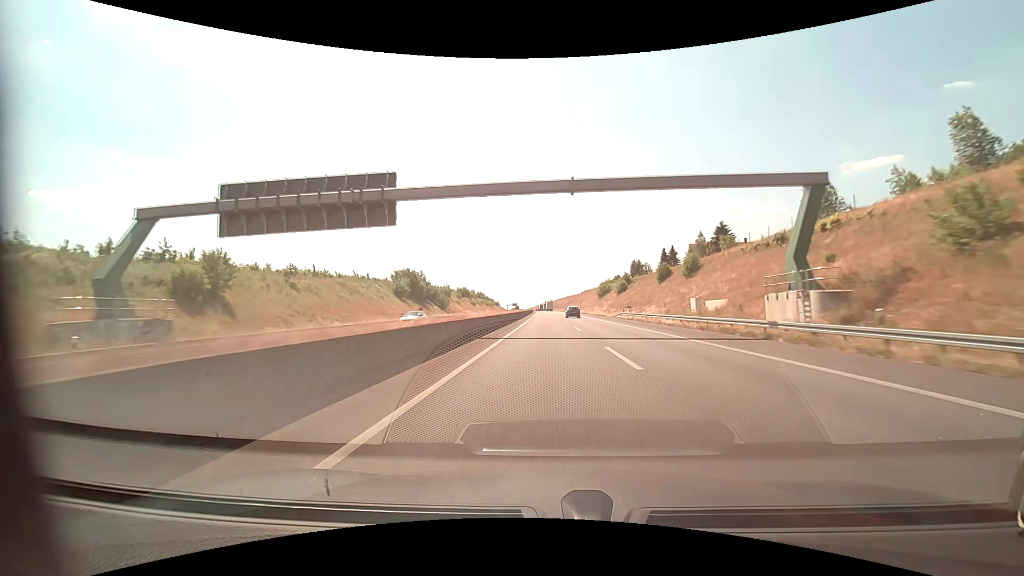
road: motorway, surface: asphalt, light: Day
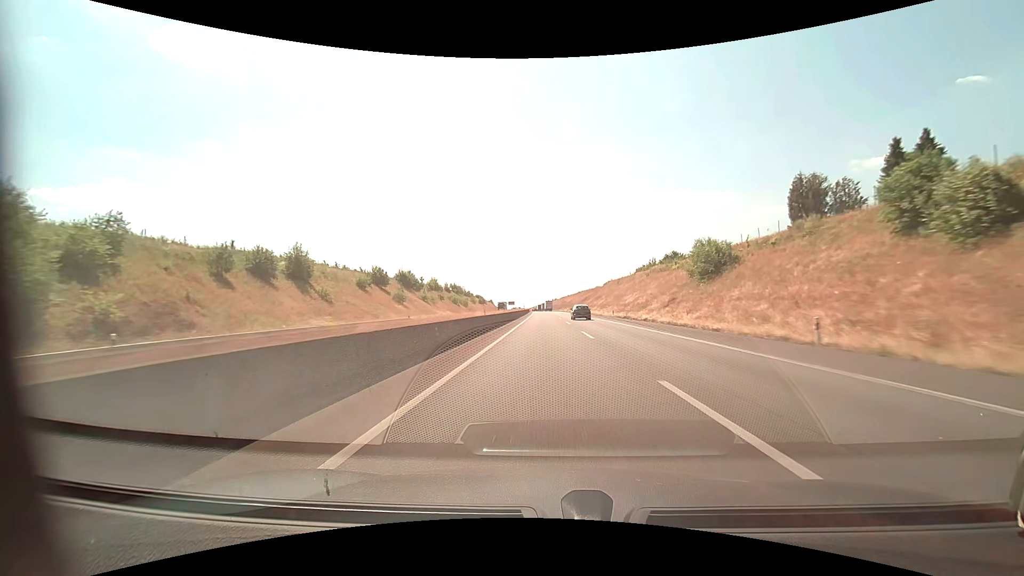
(-0.4, +99.0) m; 0°
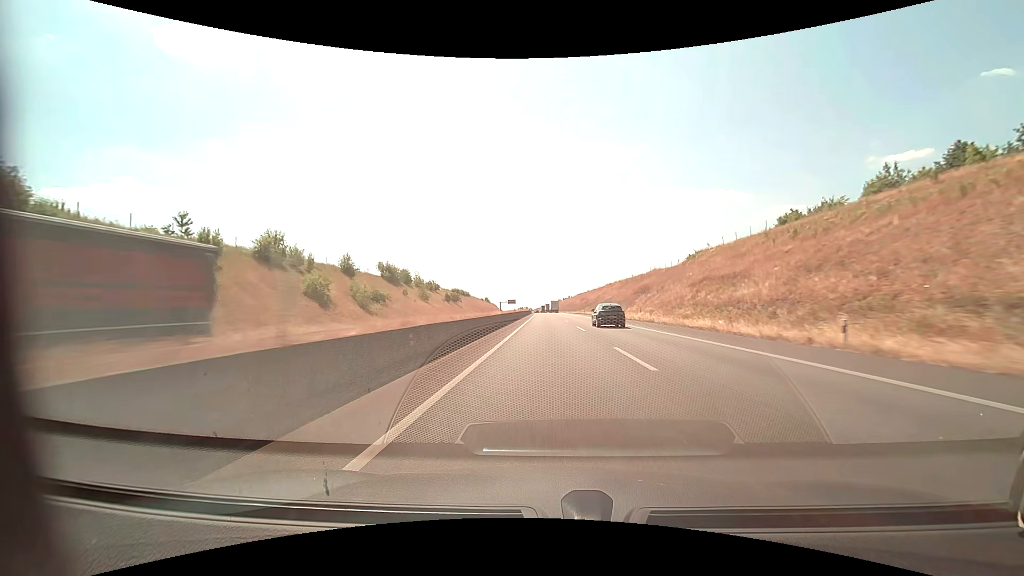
(-1.0, +101.6) m; -1°
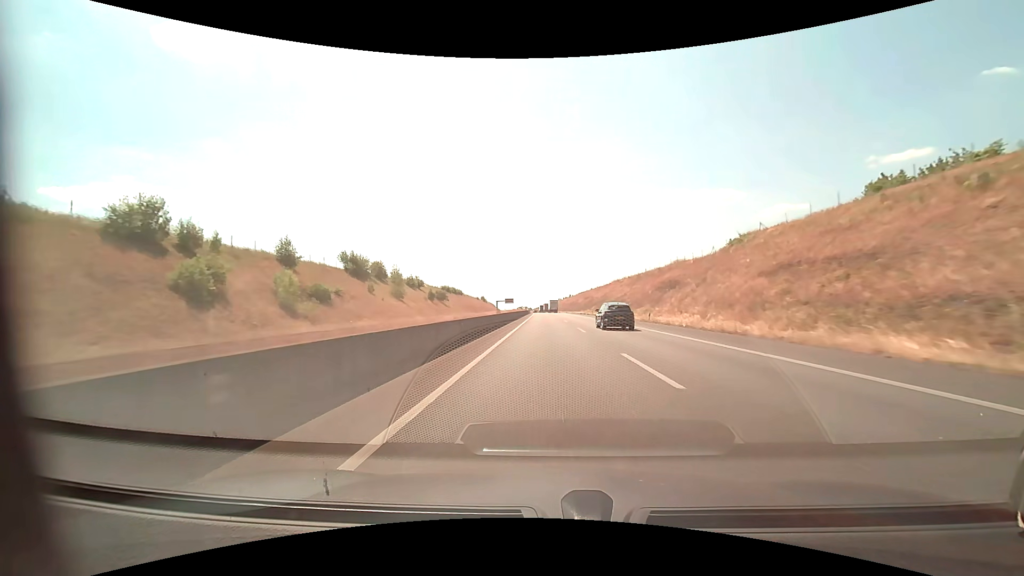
(0.0, +20.4) m; 0°
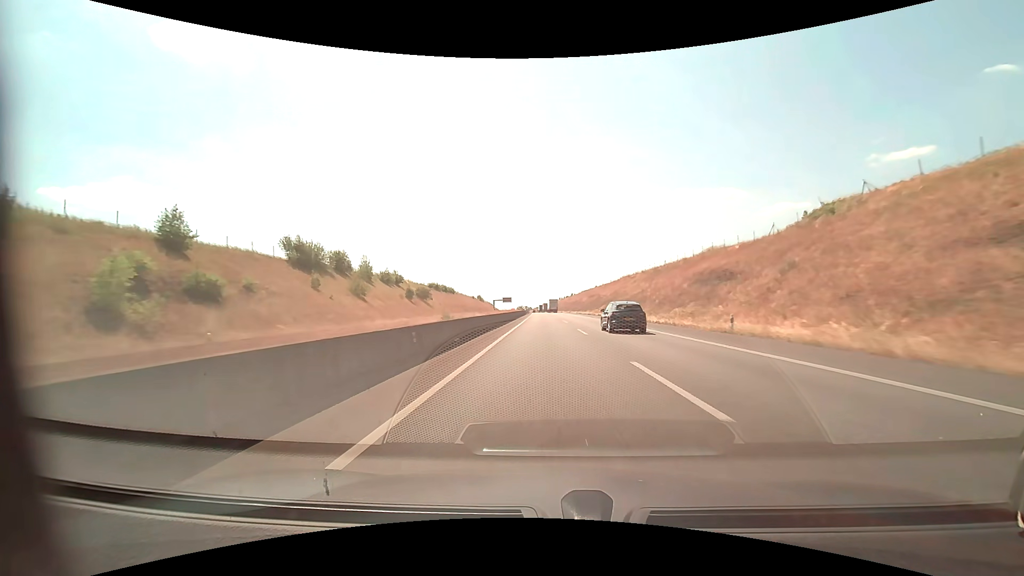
(0.0, +20.5) m; 0°
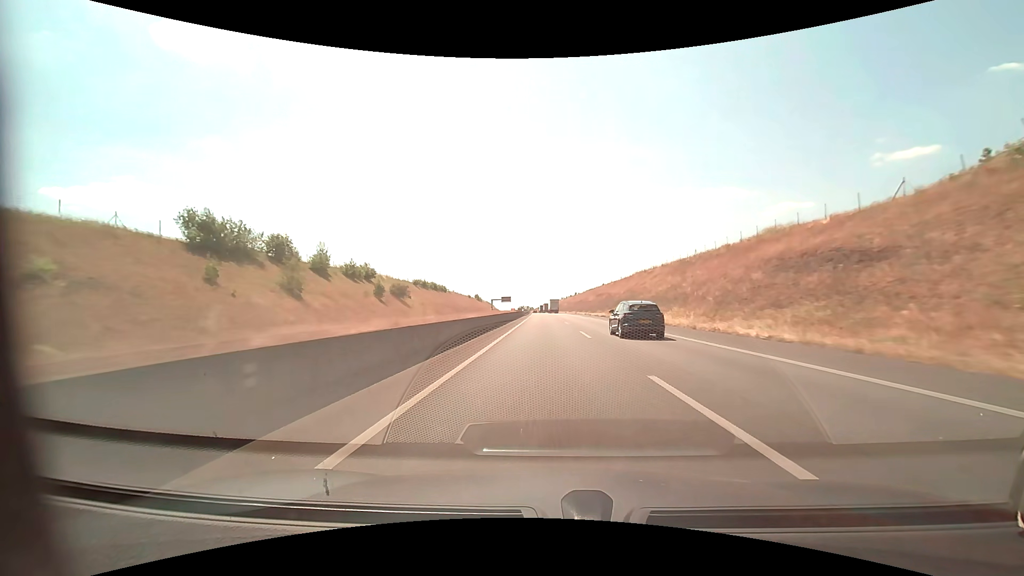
(0.0, +20.5) m; 0°
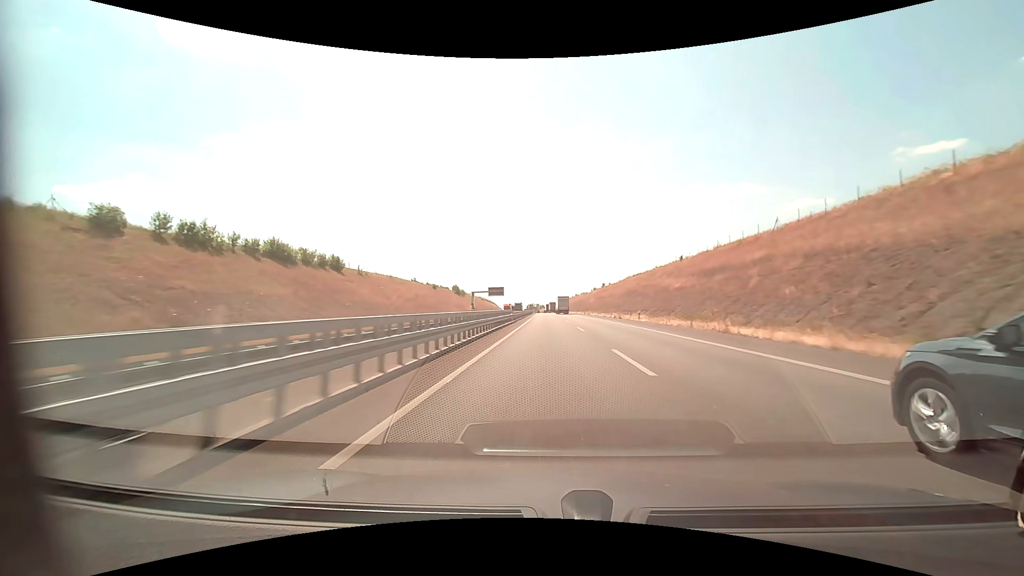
(-1.2, +103.0) m; -1°
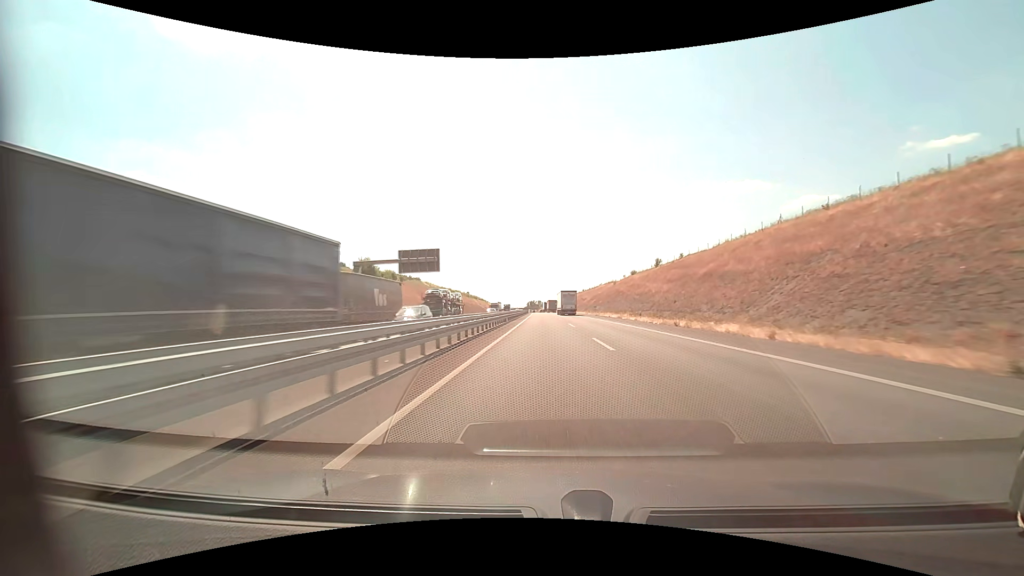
(-0.5, +103.6) m; 0°
(0, +10) (0, +20) (0, +30) (0, +40) (0, +50) (0, +60) (0, +70) (-1, +80) (-1, +90) (-1, +100) m
